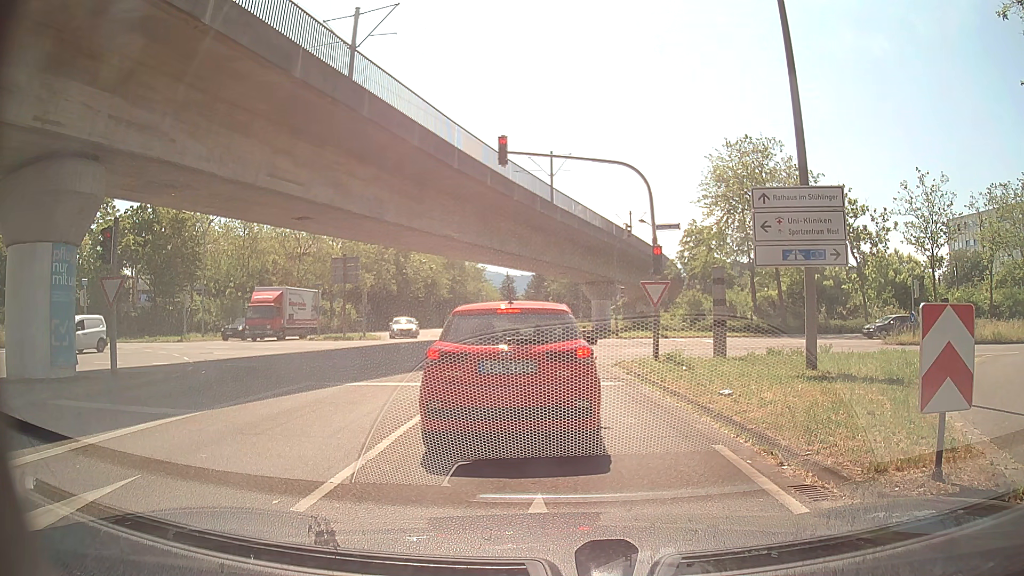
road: tertiary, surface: asphalt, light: Day
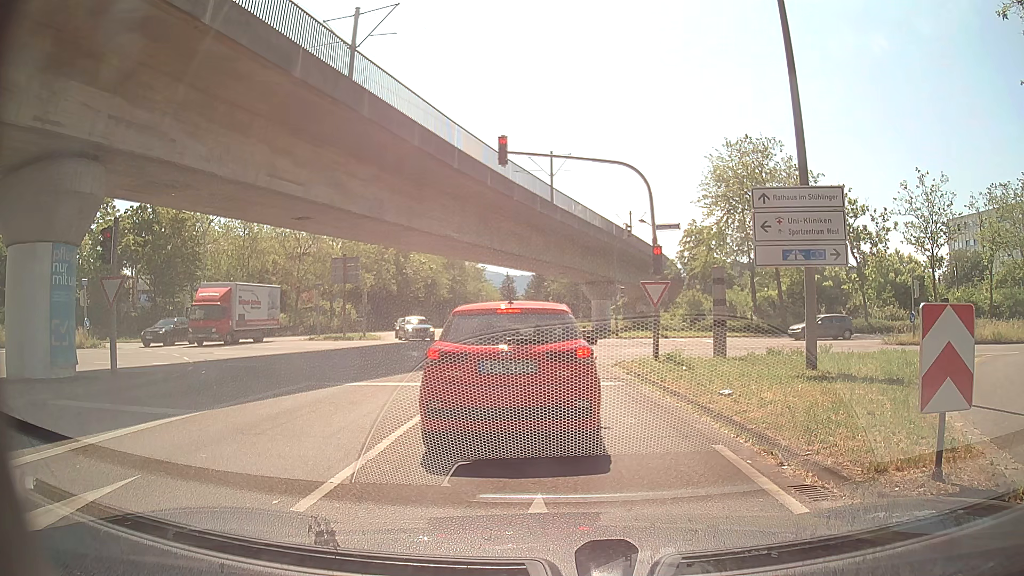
(0.0, 0.0) m; 0°
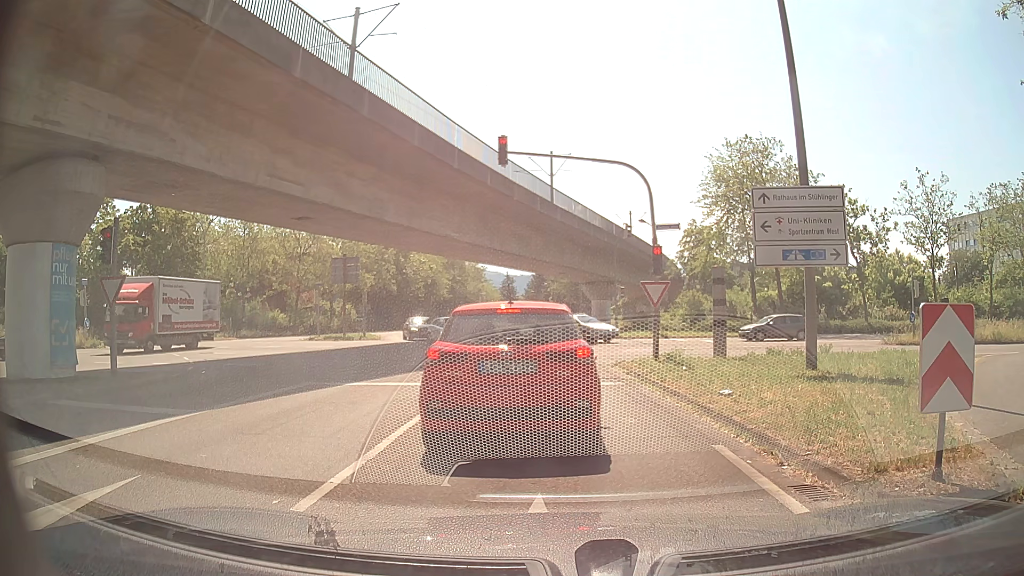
(0.0, 0.0) m; 0°
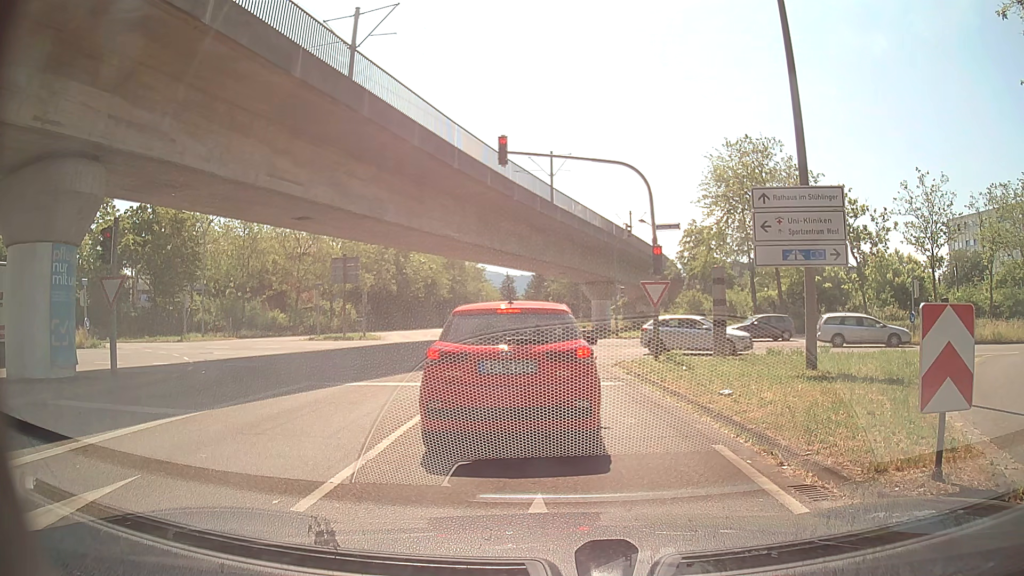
(0.0, 0.0) m; 0°
